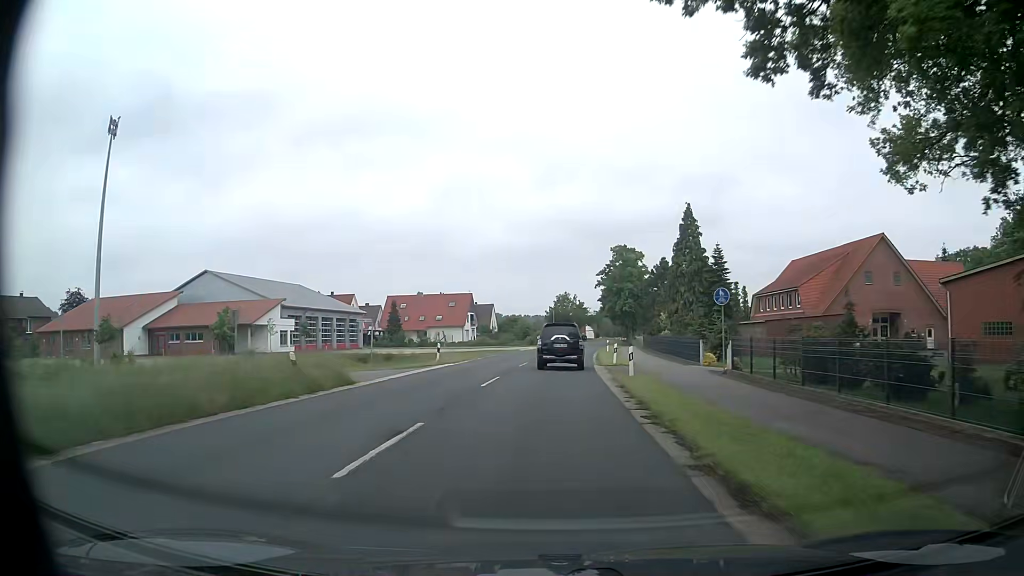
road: secondary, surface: asphalt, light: Day
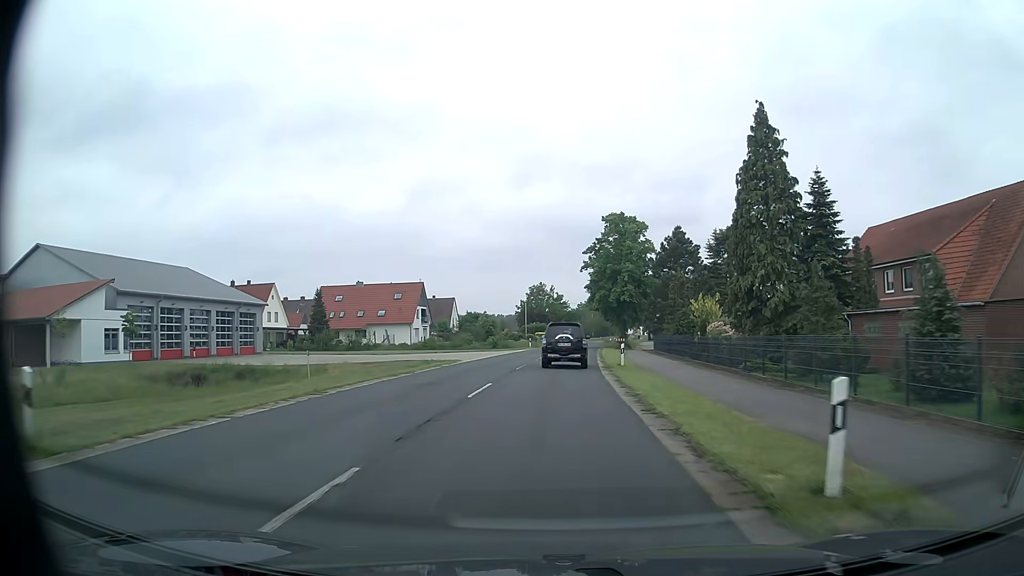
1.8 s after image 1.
(+0.5, +27.4) m; +2°
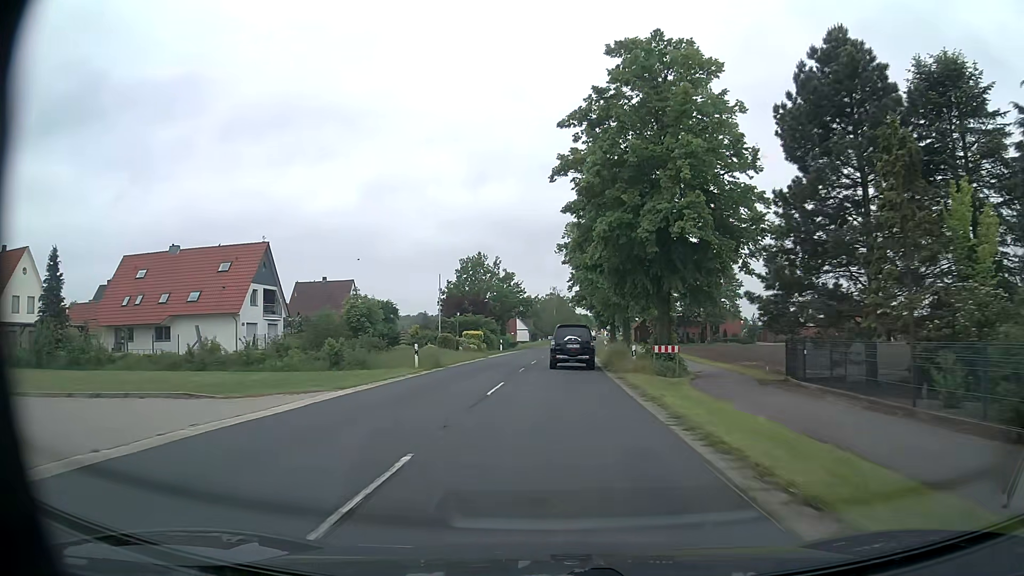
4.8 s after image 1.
(+1.5, +47.4) m; +4°
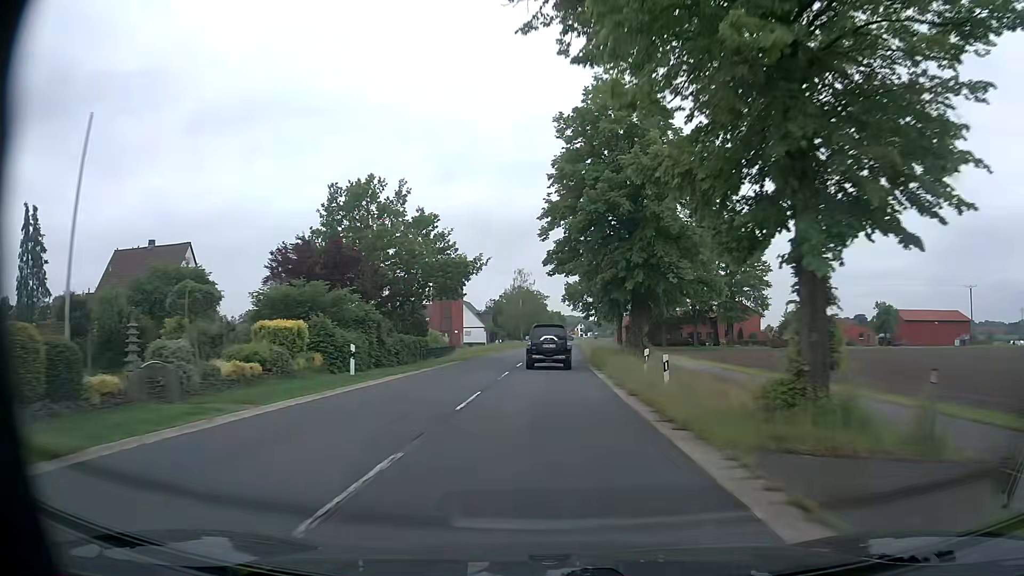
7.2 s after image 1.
(+1.0, +39.3) m; +2°
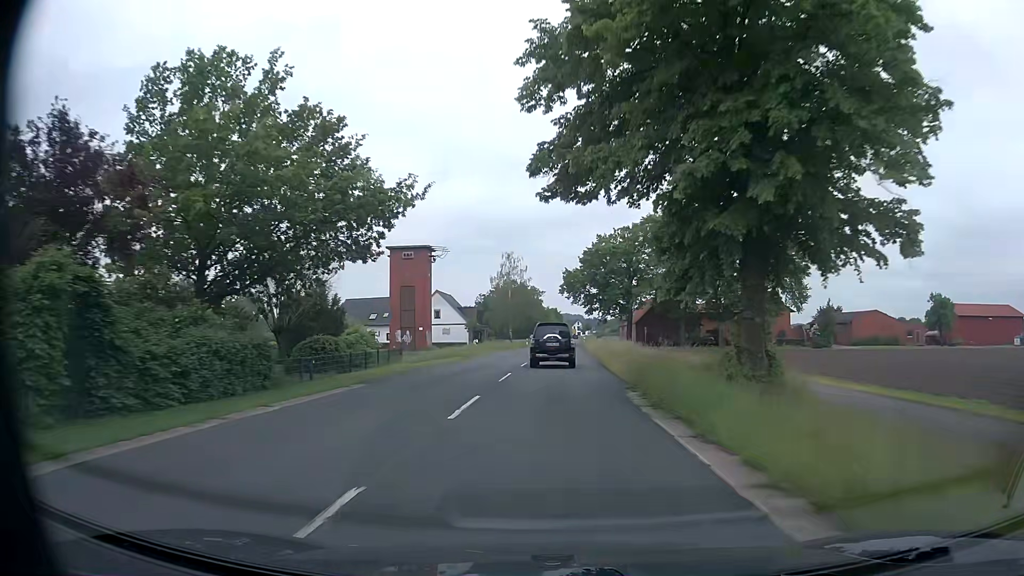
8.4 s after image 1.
(+0.1, +19.9) m; 0°
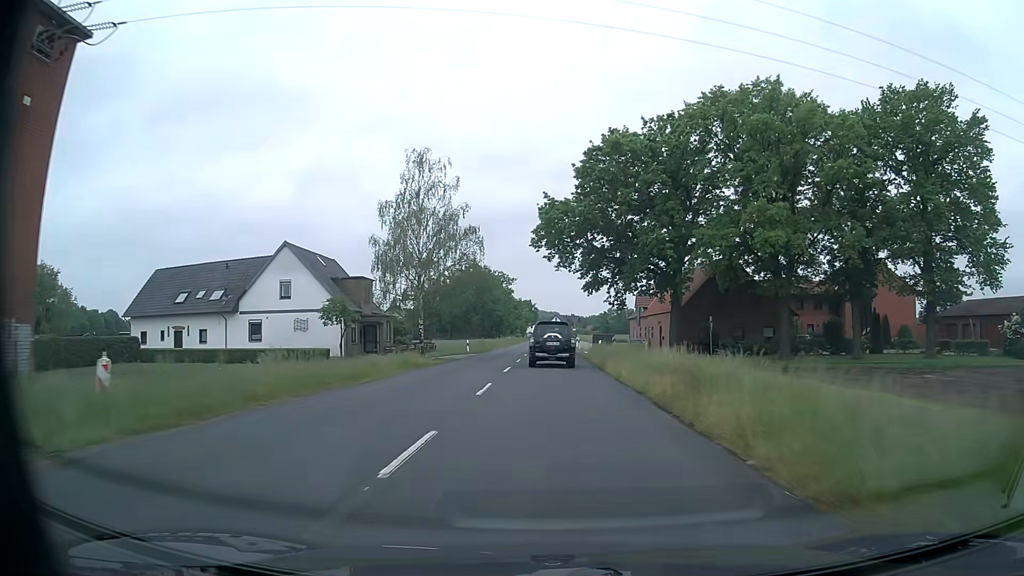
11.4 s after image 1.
(+1.1, +50.2) m; +2°
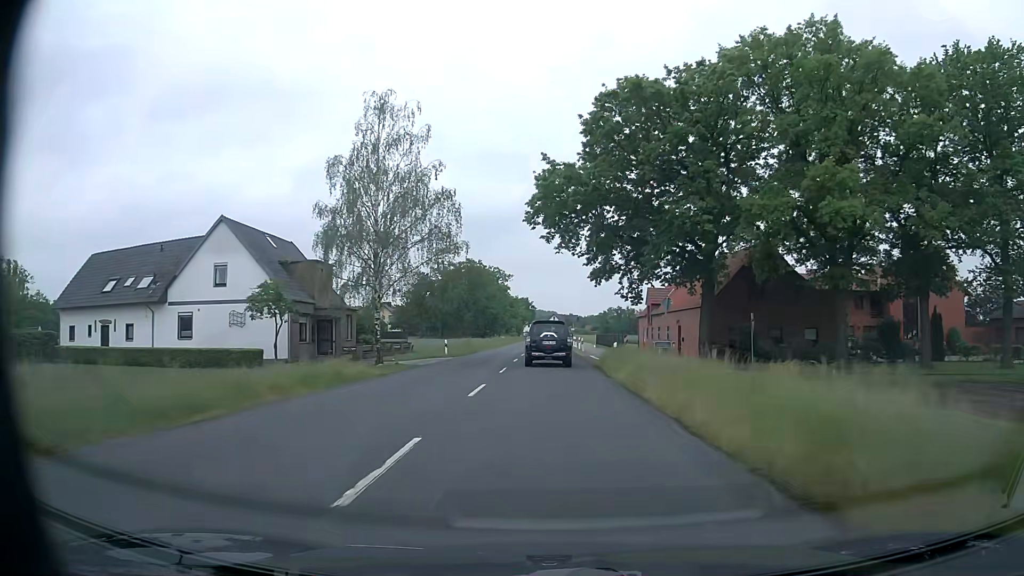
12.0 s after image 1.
(0.0, +10.0) m; 0°
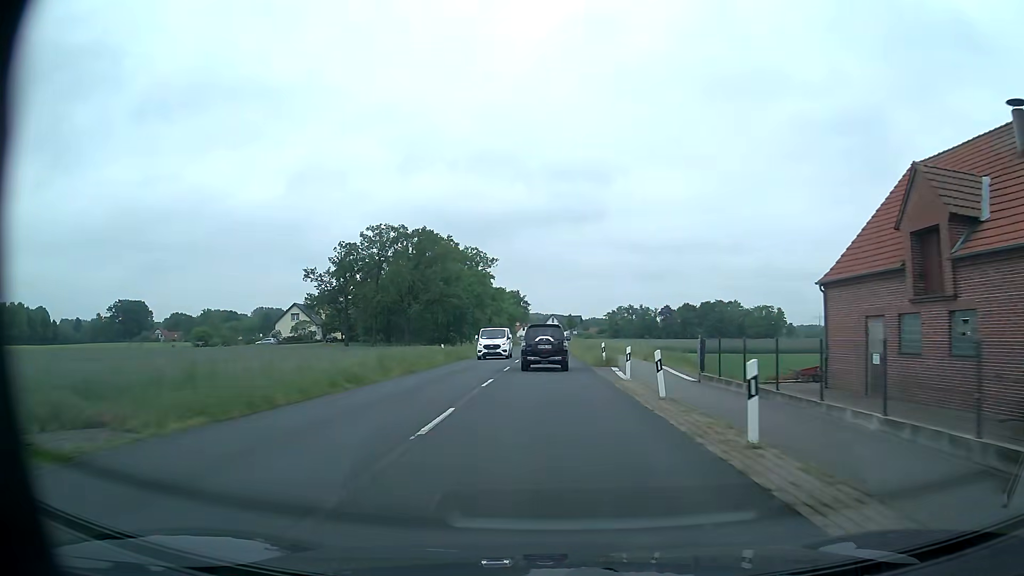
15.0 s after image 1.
(0.0, +49.9) m; 0°
(0, +10) (0, +20) (0, +30) (0, +40) (0, +50) (0, +60) (0, +70) (0, +80) (0, +90) (0, +100) m
